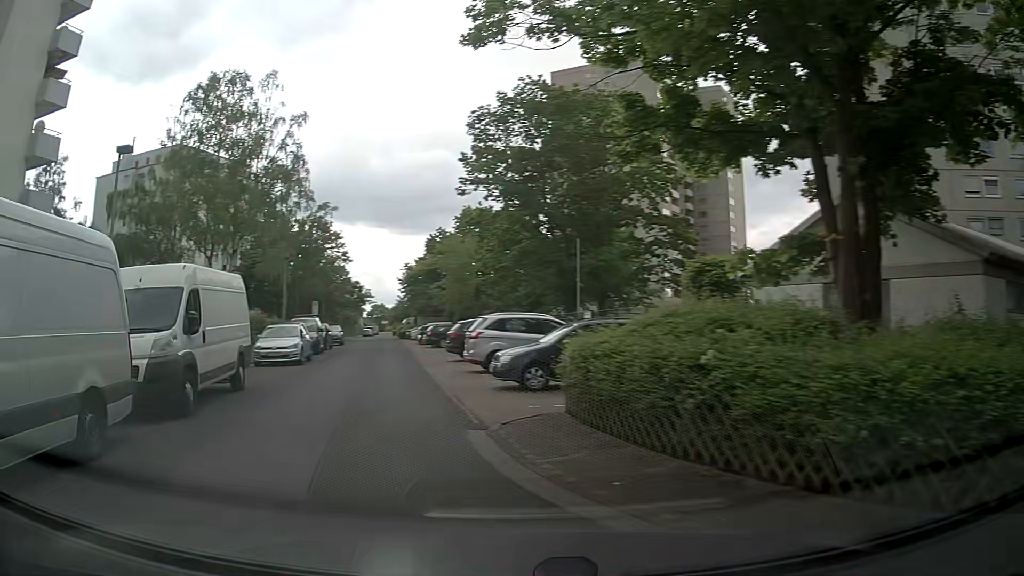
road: residential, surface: asphalt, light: Day
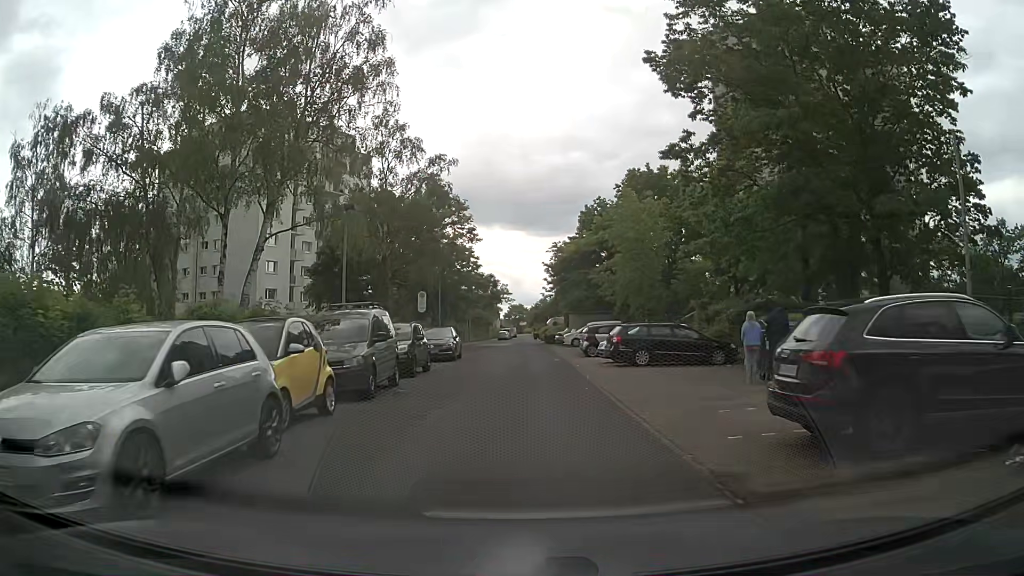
(-3.6, +19.8) m; -12°
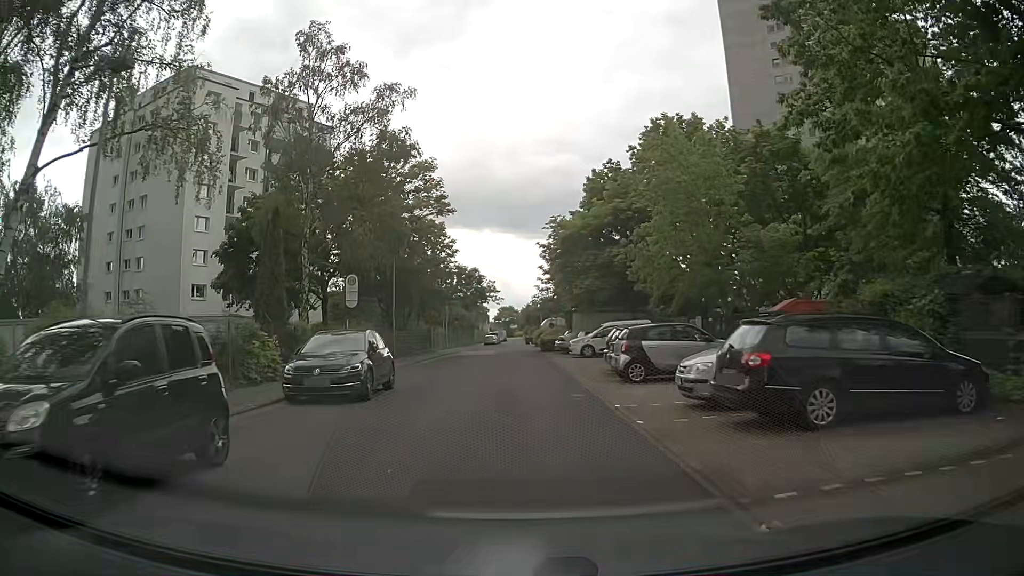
(+0.4, +14.6) m; +1°
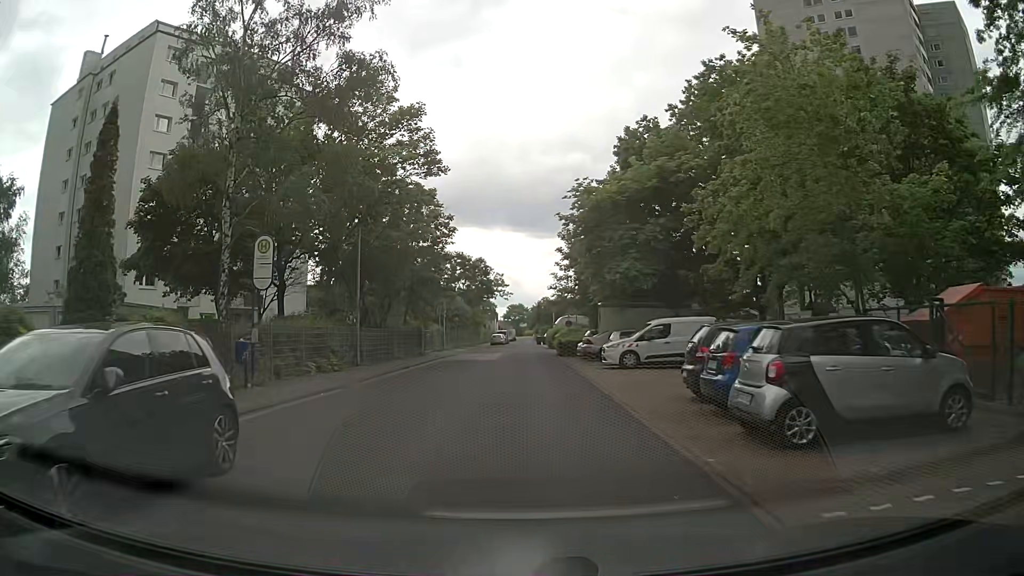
(-0.1, +10.0) m; -2°
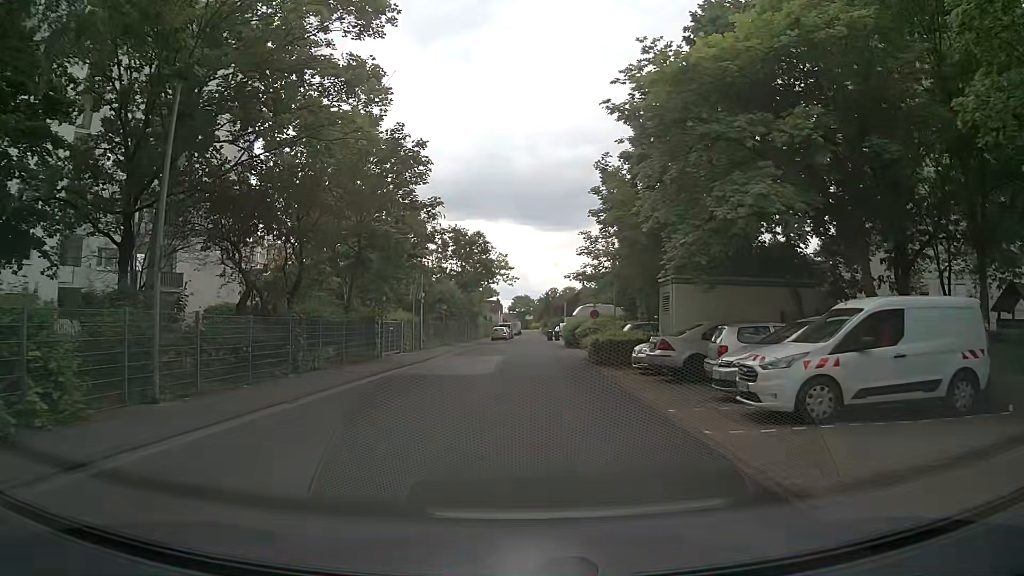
(+0.1, +15.1) m; 0°
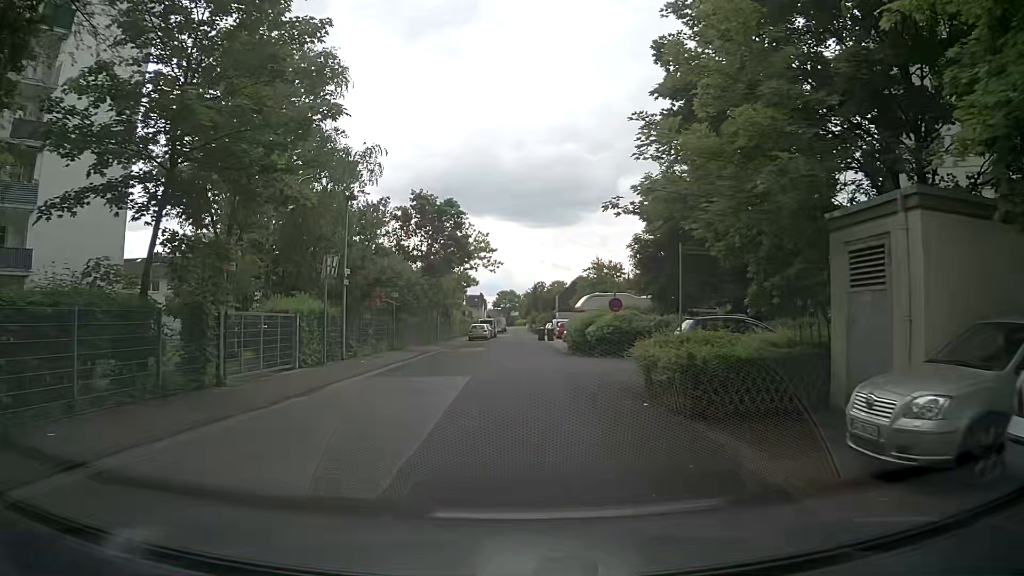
(+0.2, +13.7) m; +2°
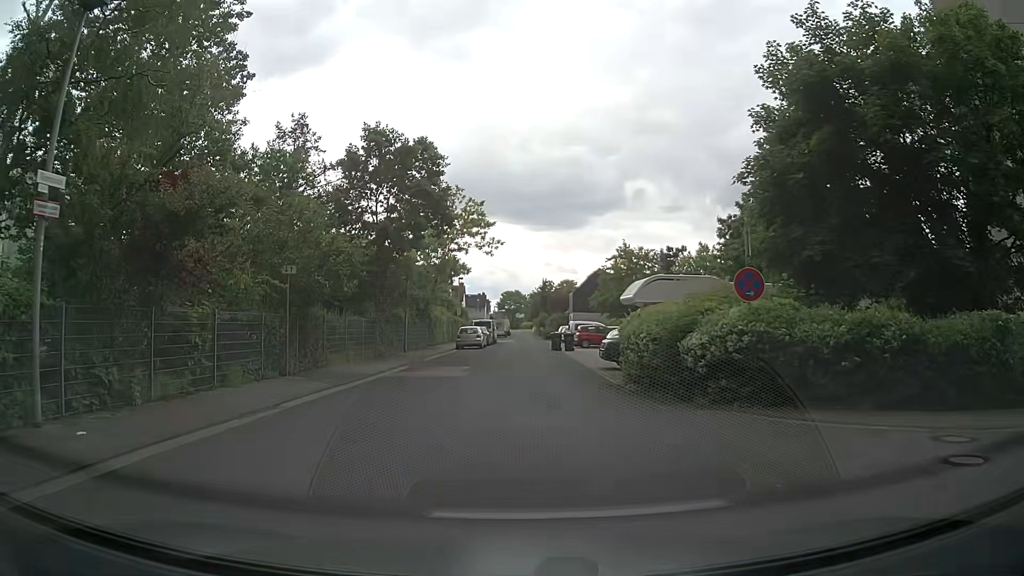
(+0.1, +15.4) m; +2°
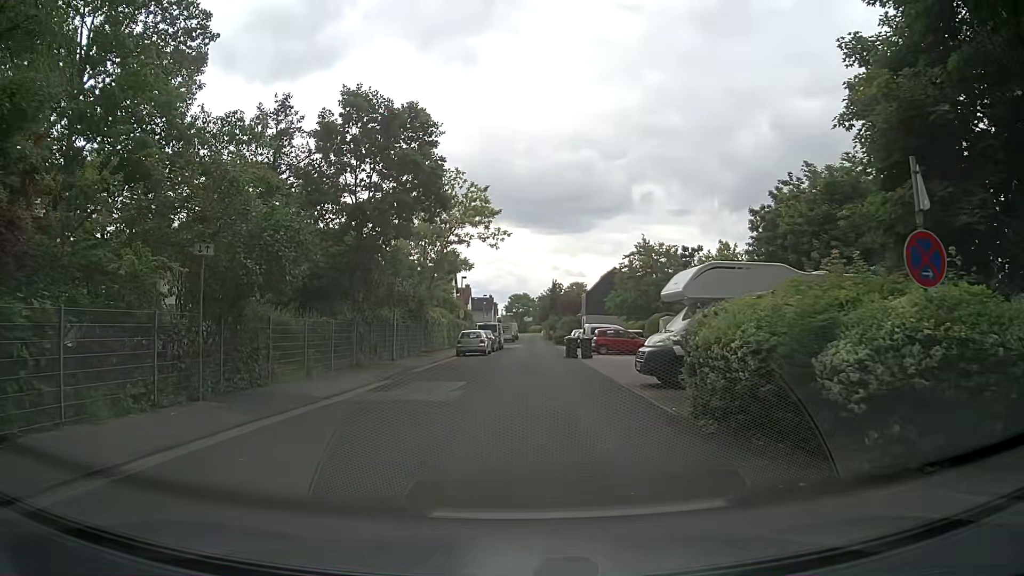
(-0.2, +5.5) m; -3°
(0, +10) (0, +20) (0, +30) (+1, +40) (+1, +50) (+1, +60) (+2, +70) (+2, +80) (+2, +90) (+2, +100) m
